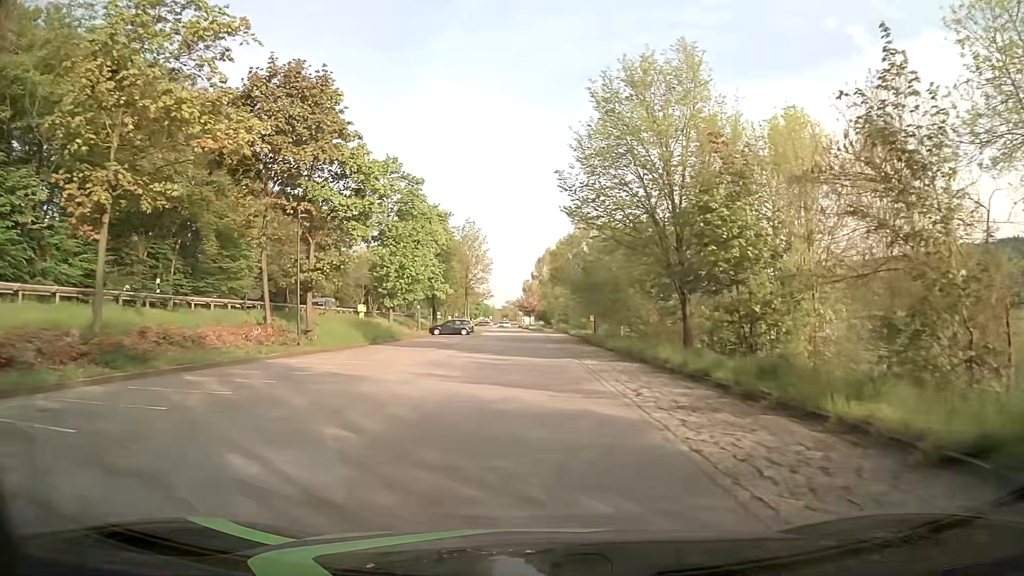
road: residential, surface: asphalt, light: Day
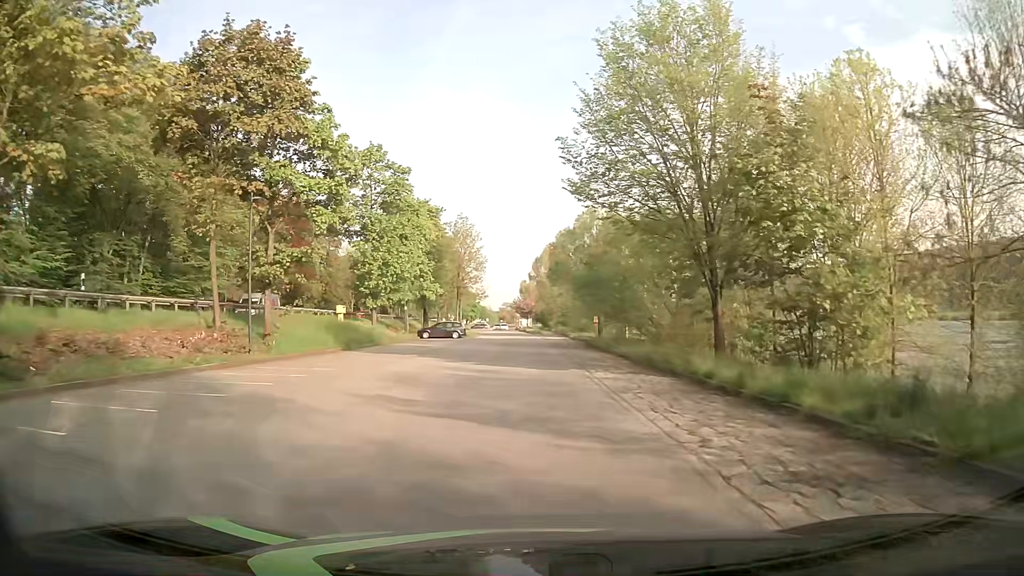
(0.0, +5.2) m; 0°
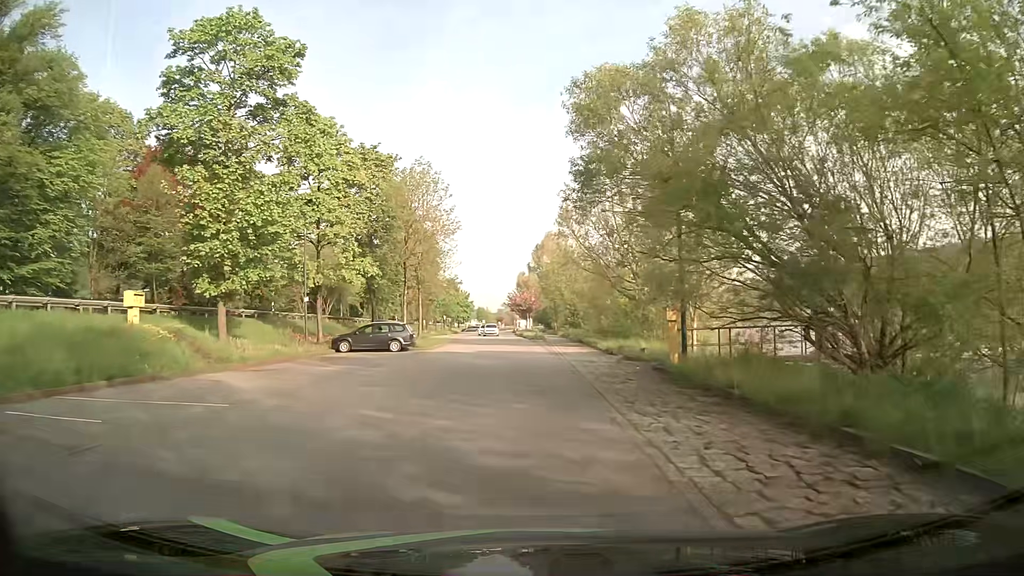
(+0.1, +26.4) m; 0°
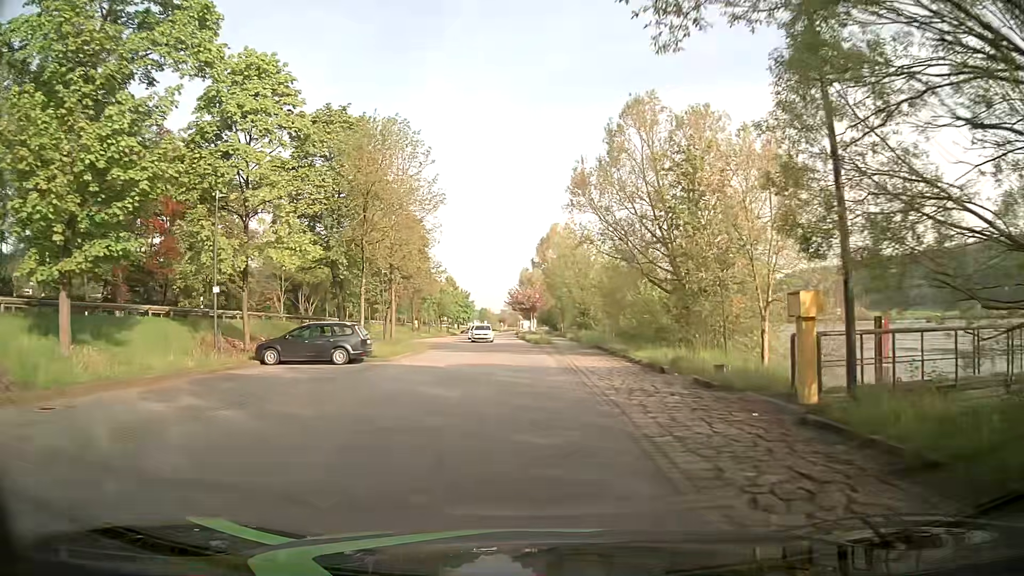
(-0.1, +10.6) m; -1°
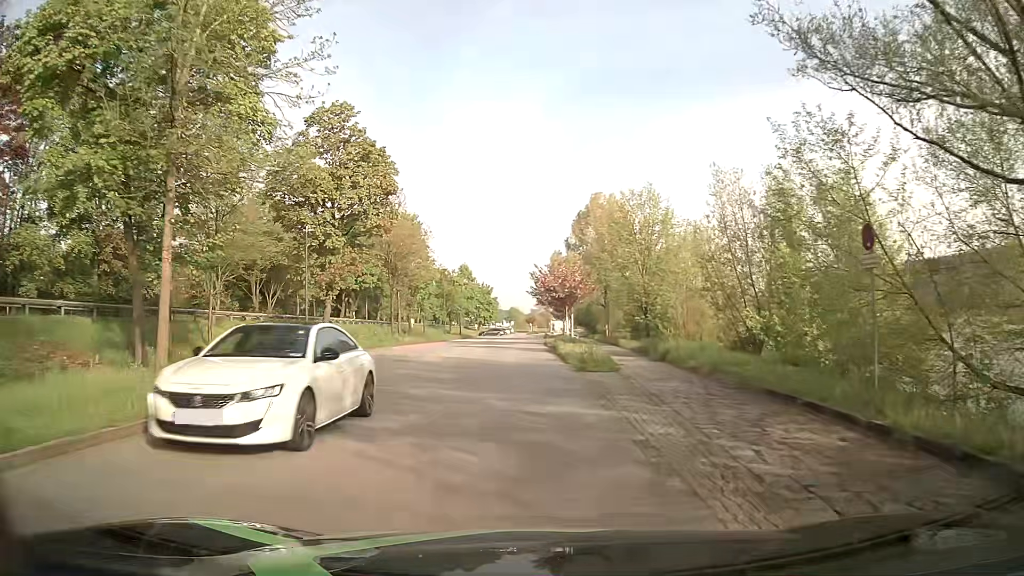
(0.0, +25.7) m; -2°
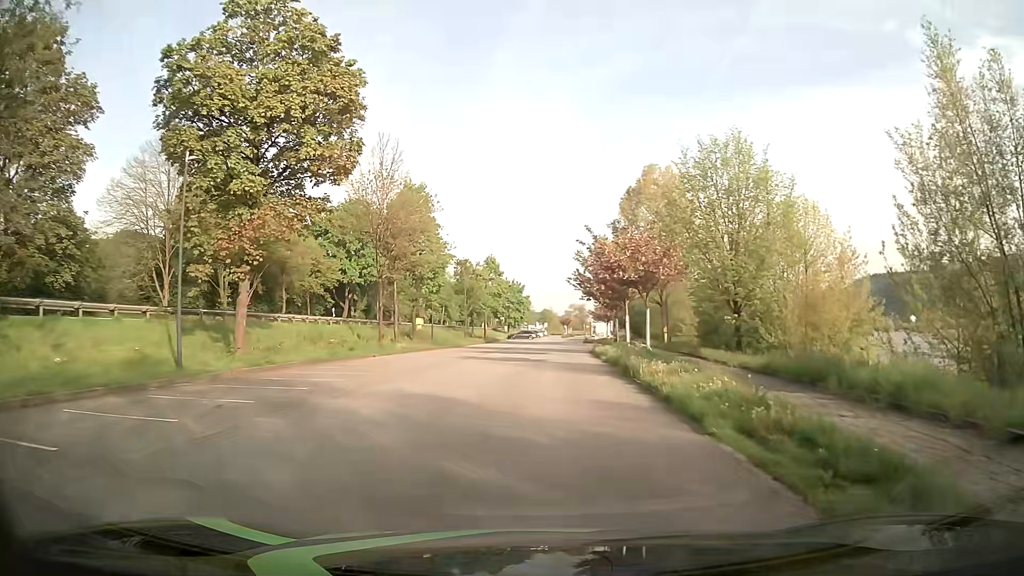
(-0.6, +15.5) m; -3°
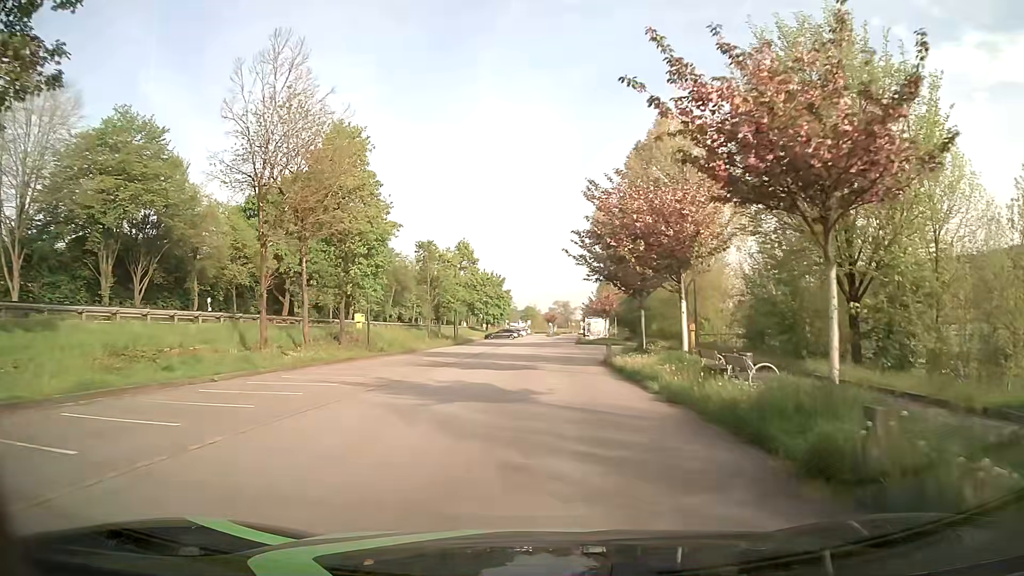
(0.0, +15.8) m; +1°
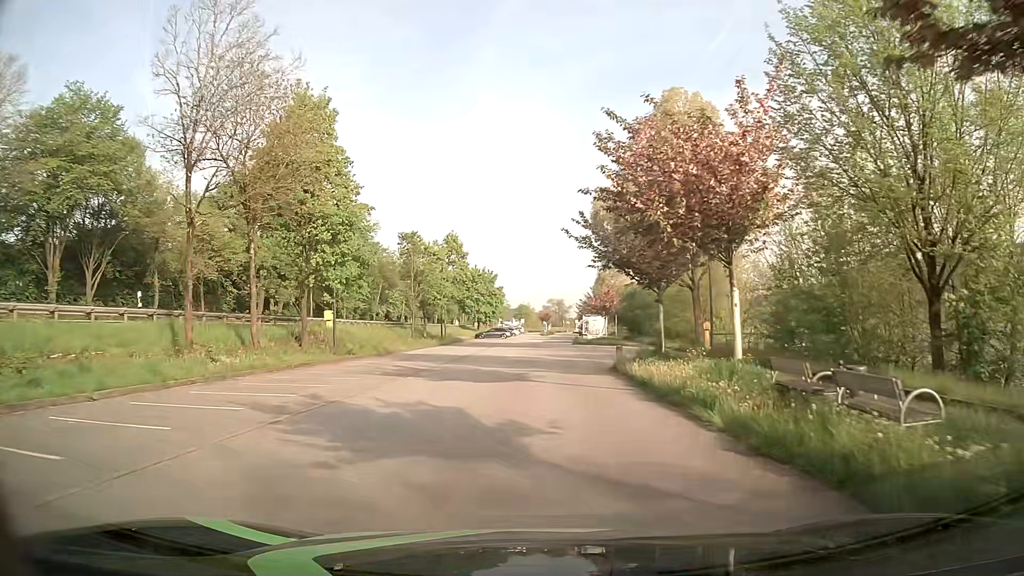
(0.0, +5.3) m; 0°
(0, +10) (0, +20) (+1, +30) (+1, +40) (+1, +50) (+2, +60) (+2, +70) (+3, +80) (+3, +90) (+4, +100) m
